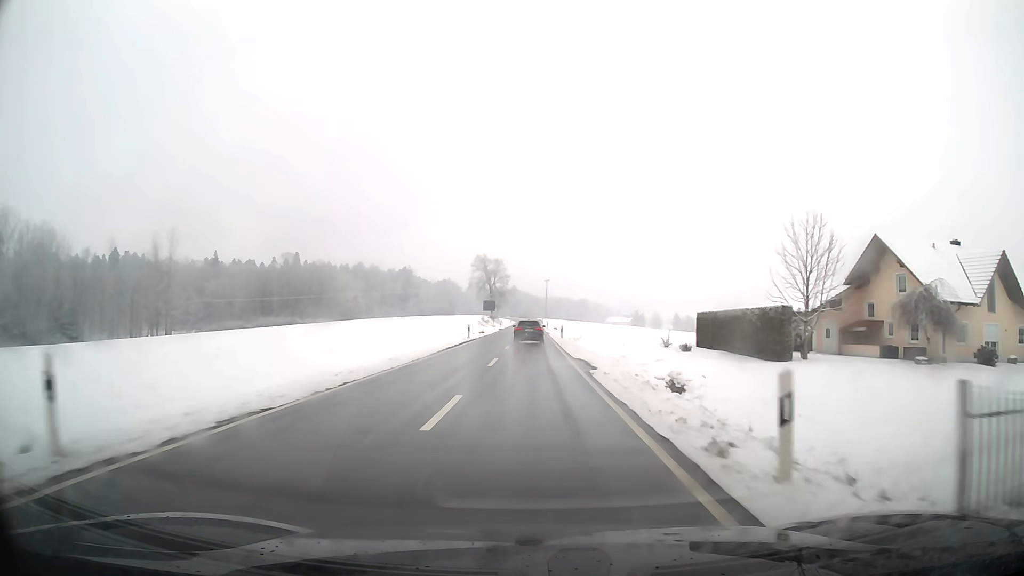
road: secondary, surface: asphalt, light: Day
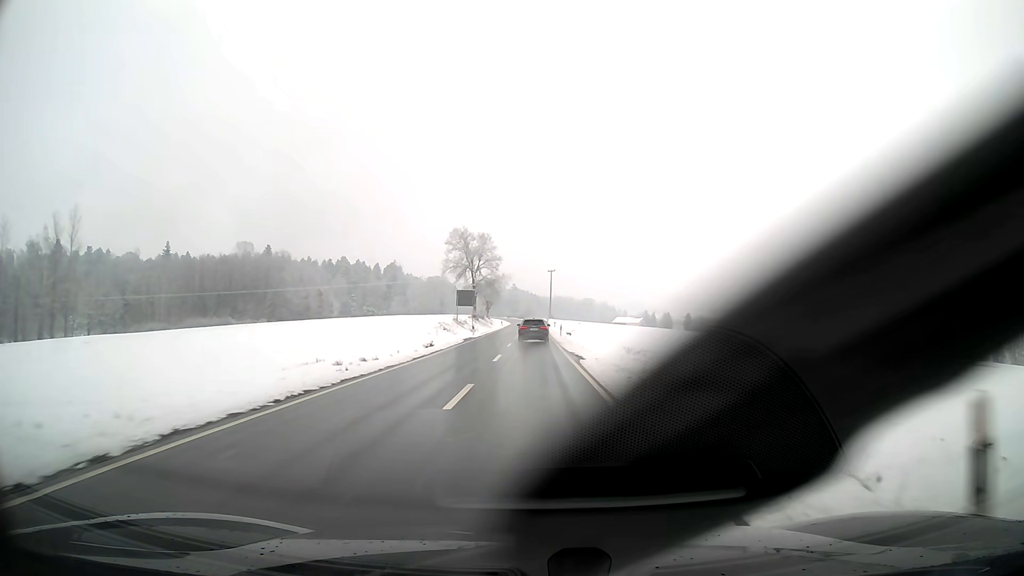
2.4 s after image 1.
(+0.2, +46.2) m; 0°
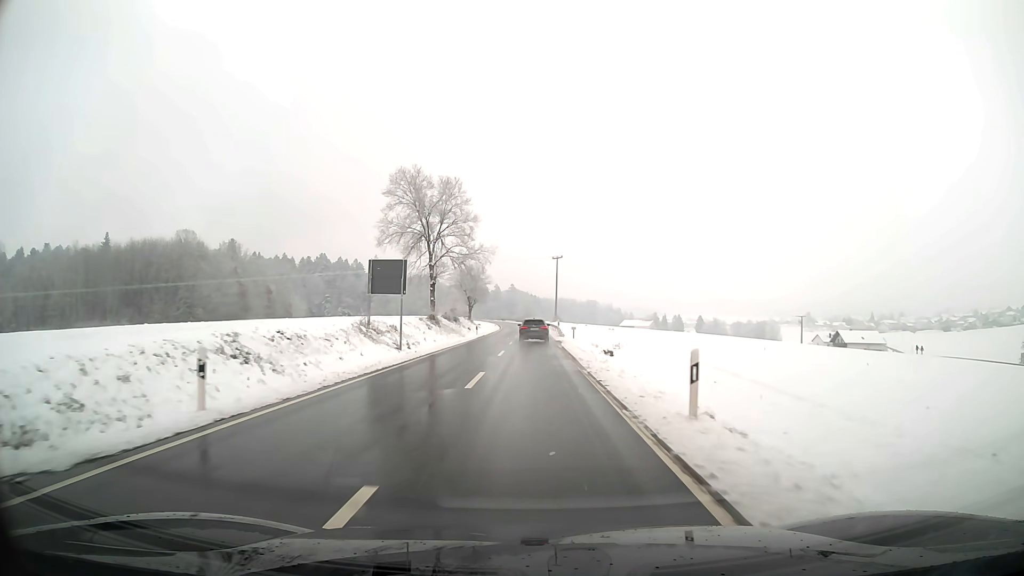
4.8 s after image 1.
(0.0, +44.7) m; 0°
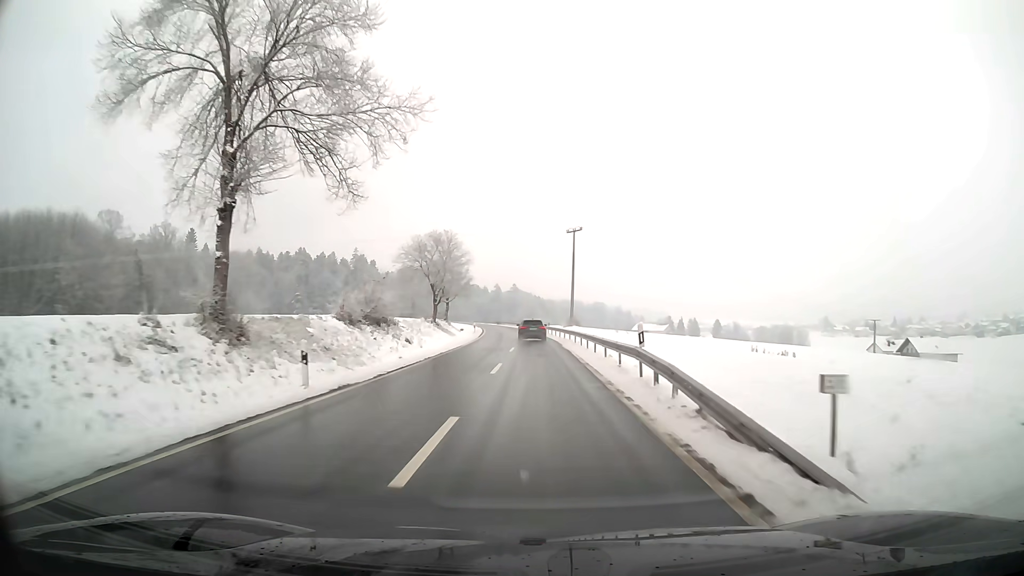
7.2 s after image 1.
(-0.1, +43.8) m; 0°
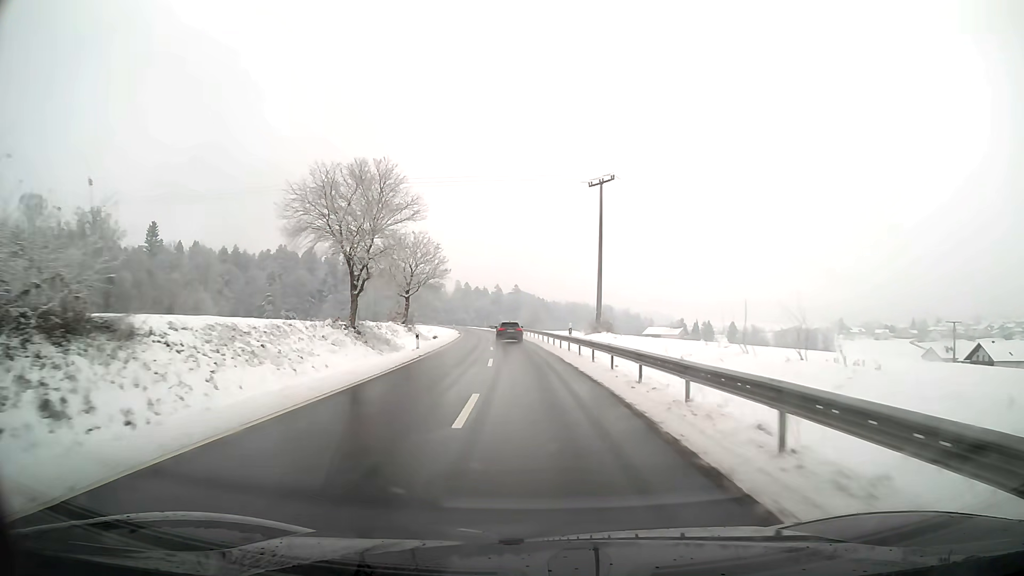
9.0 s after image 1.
(0.0, +33.0) m; -1°
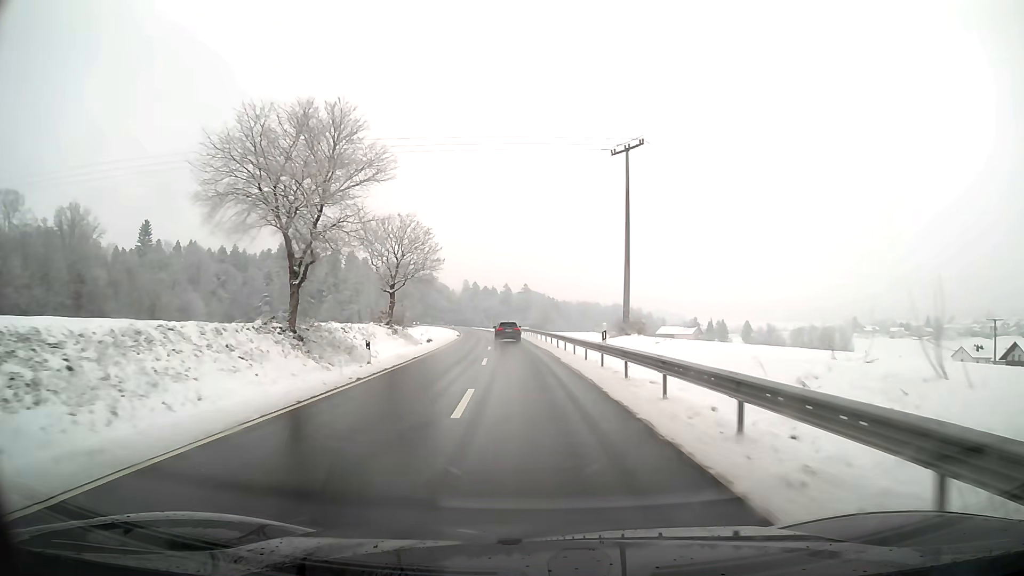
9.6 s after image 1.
(-0.1, +11.1) m; -1°
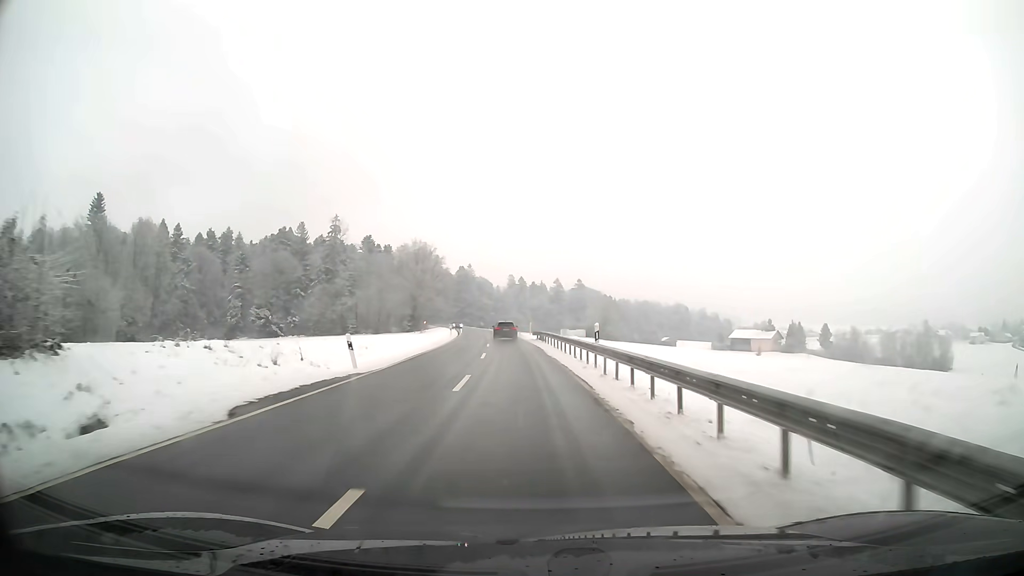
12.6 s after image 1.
(-2.1, +56.4) m; -4°
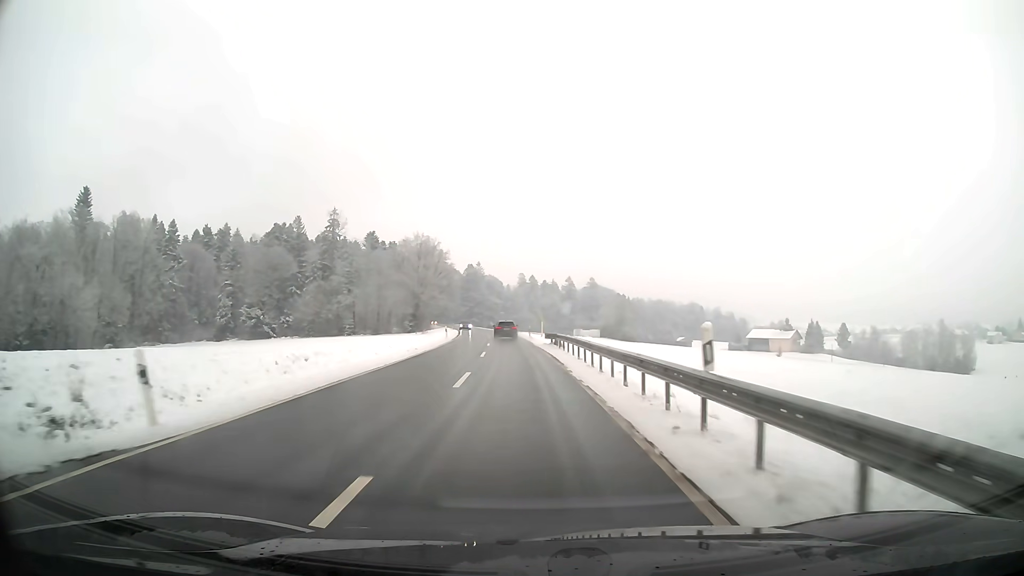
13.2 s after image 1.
(-0.1, +11.6) m; -1°
